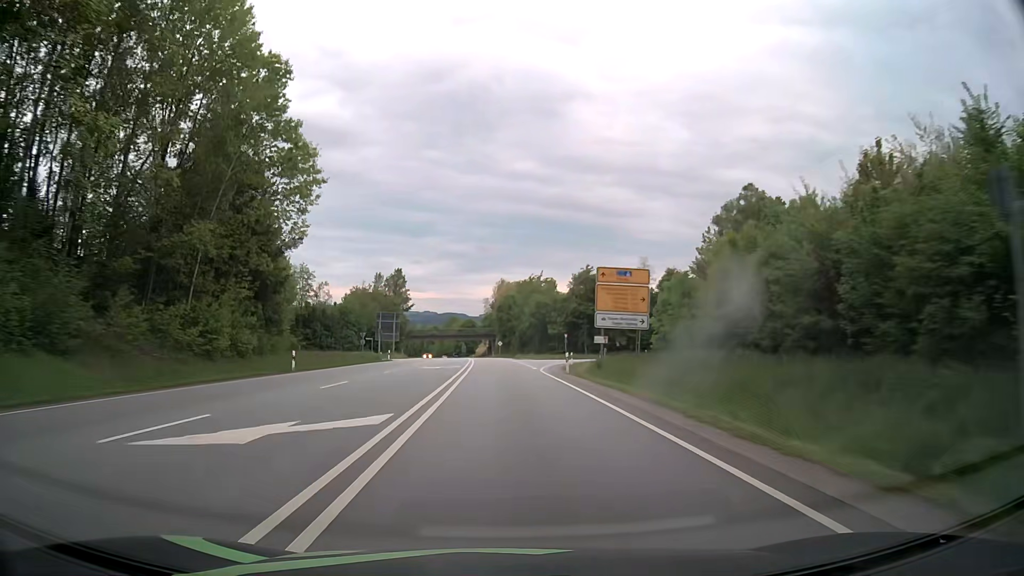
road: primary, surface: asphalt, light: Day
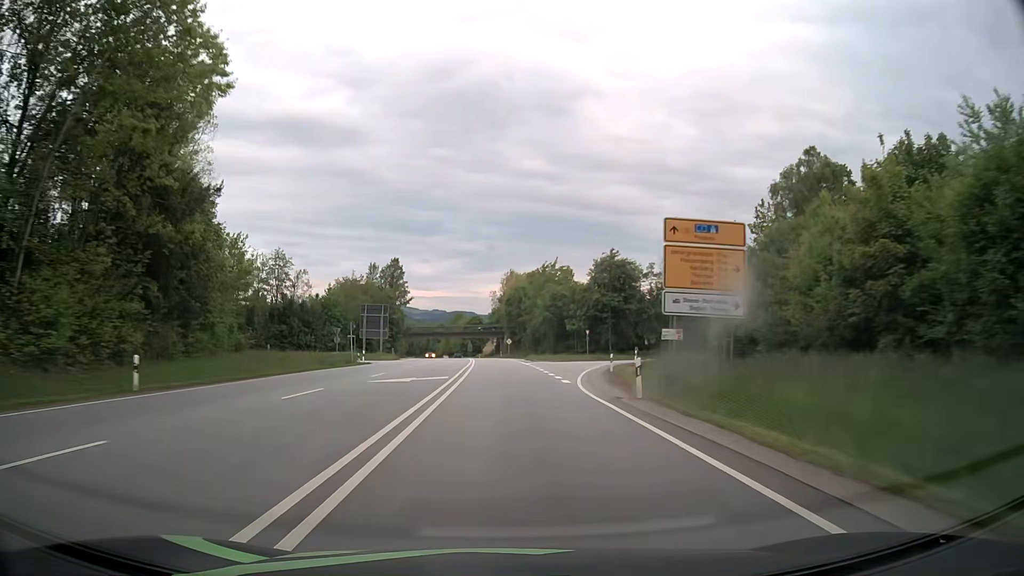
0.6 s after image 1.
(0.0, +16.0) m; 0°
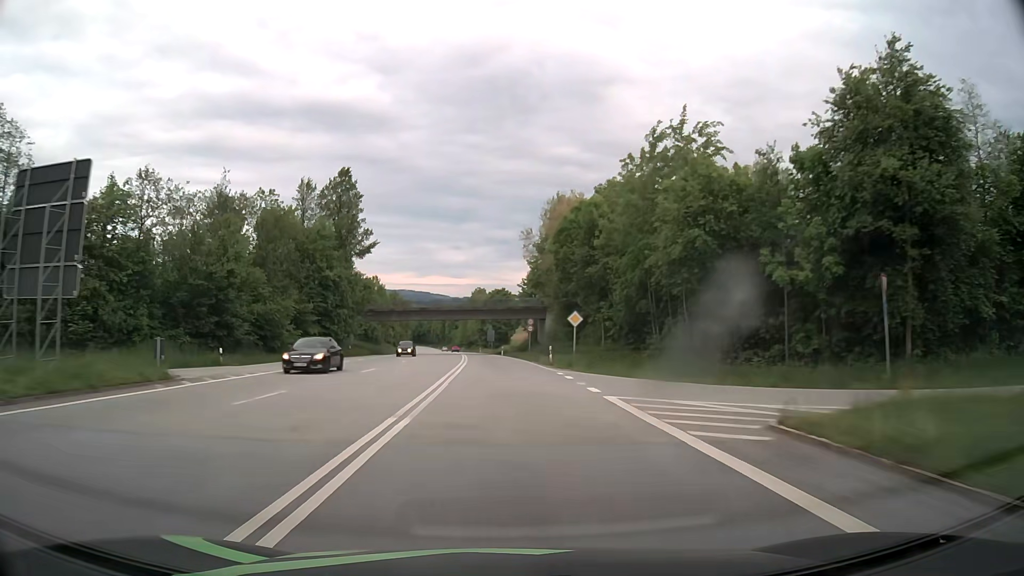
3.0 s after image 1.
(-1.6, +63.1) m; -3°
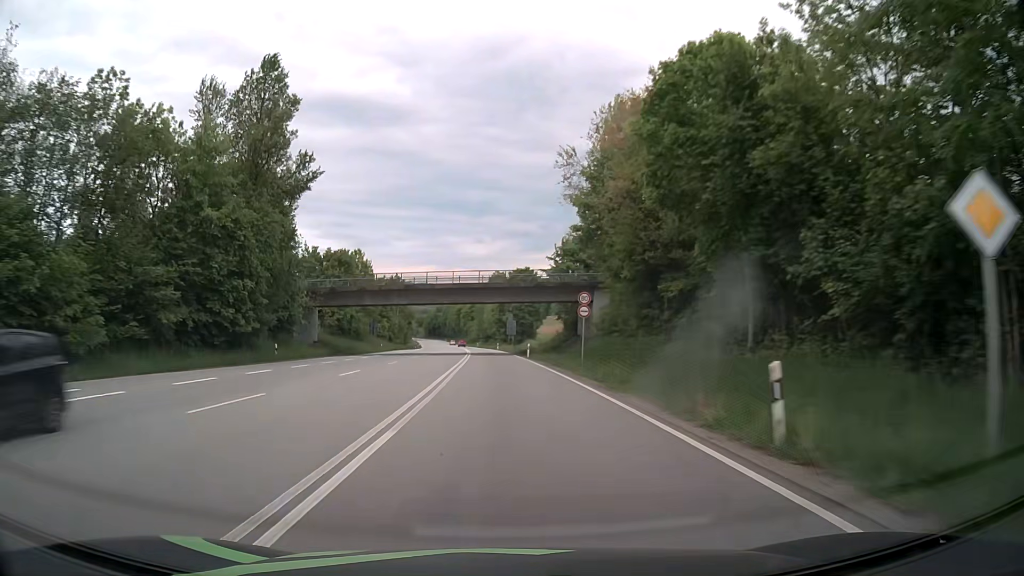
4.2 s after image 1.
(-0.4, +29.5) m; -2°
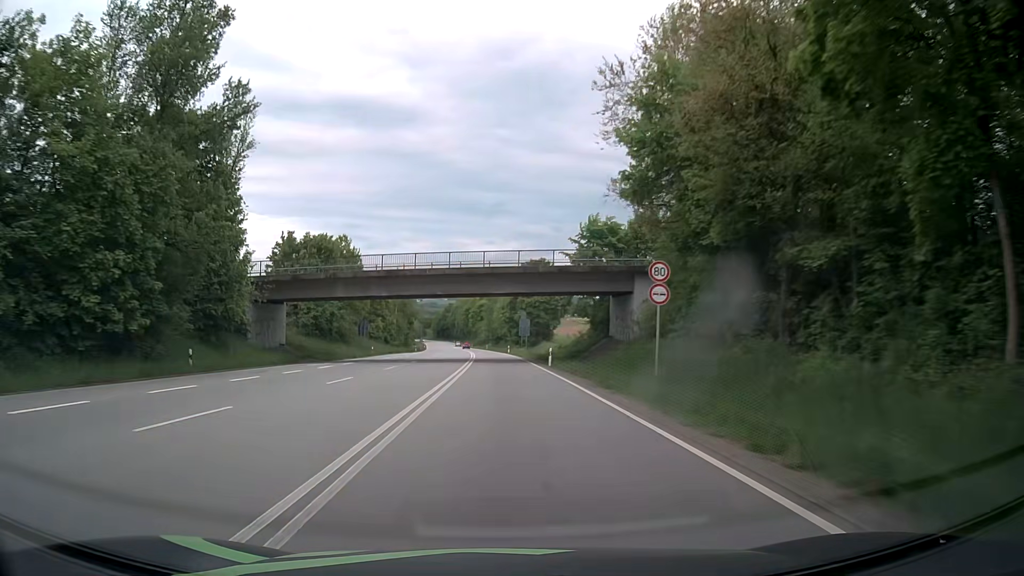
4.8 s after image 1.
(-0.1, +14.1) m; -1°
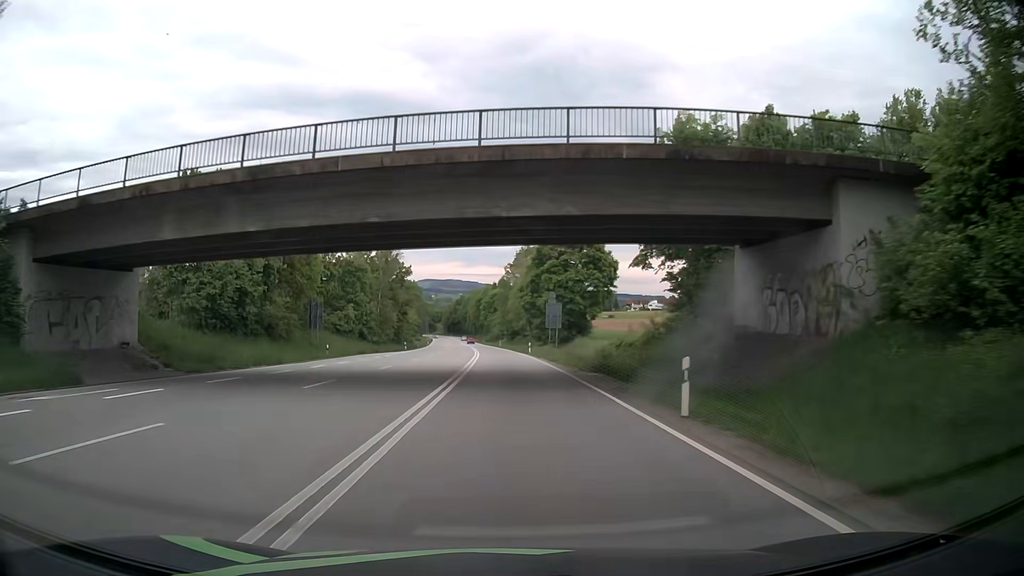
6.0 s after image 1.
(-0.2, +27.0) m; -1°
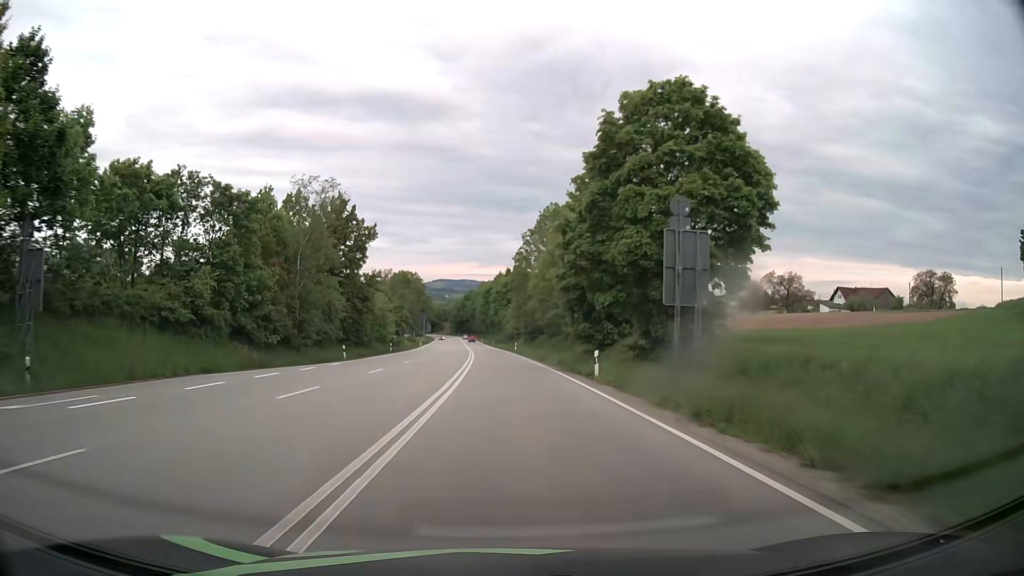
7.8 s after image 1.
(-0.3, +38.3) m; -1°
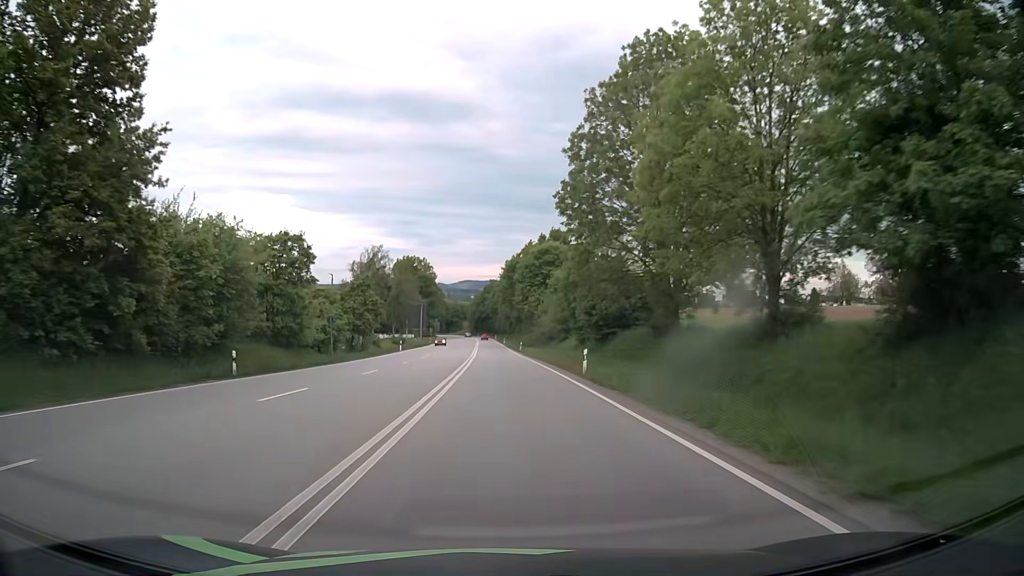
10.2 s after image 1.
(-0.8, +49.0) m; -2°
(0, +10) (0, +20) (0, +30) (-1, +40) (-1, +50) (-1, +60) (-1, +70) (-2, +80) (-2, +90) (-3, +100) m
